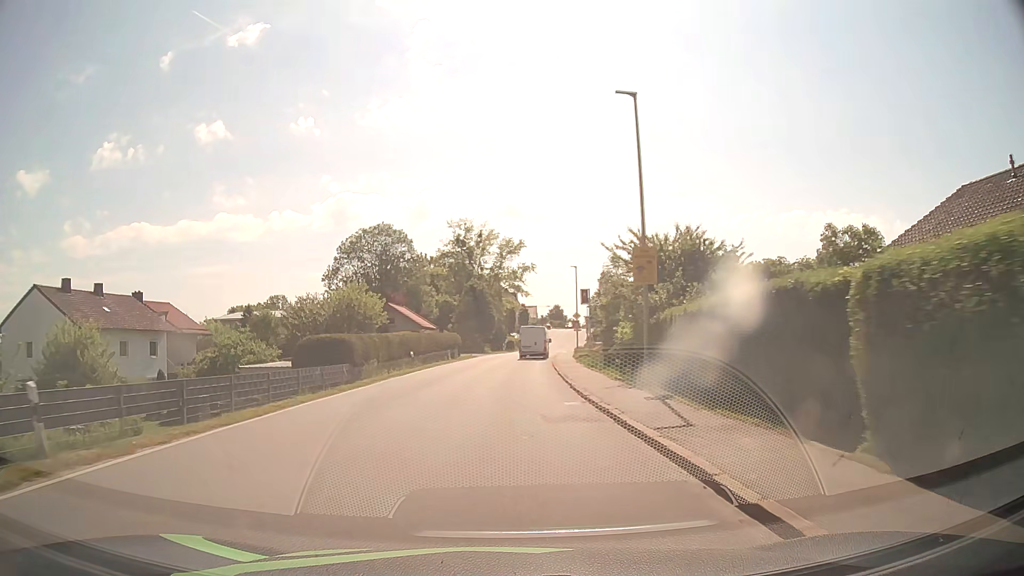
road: secondary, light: Day
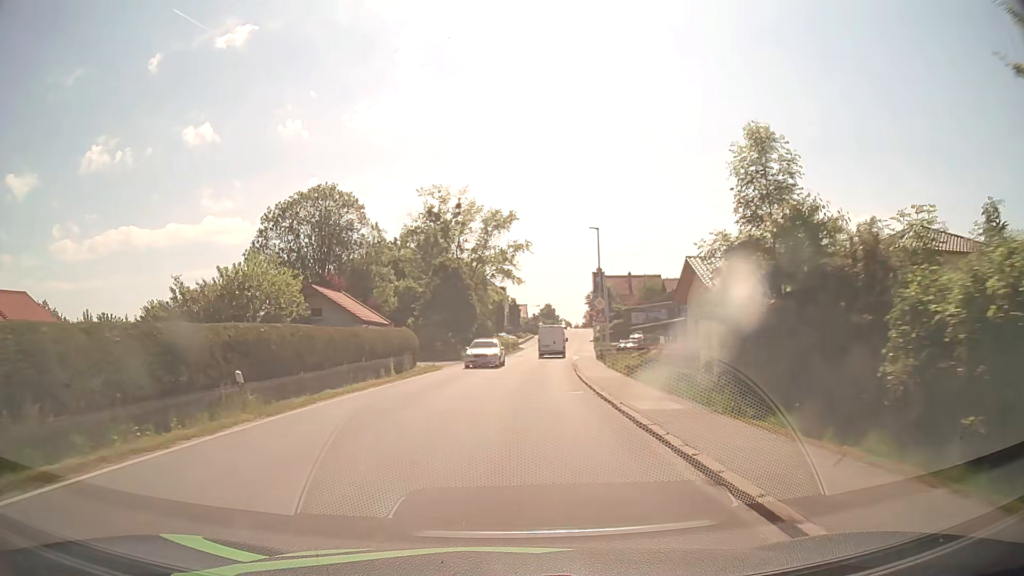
(+0.1, +22.6) m; 0°
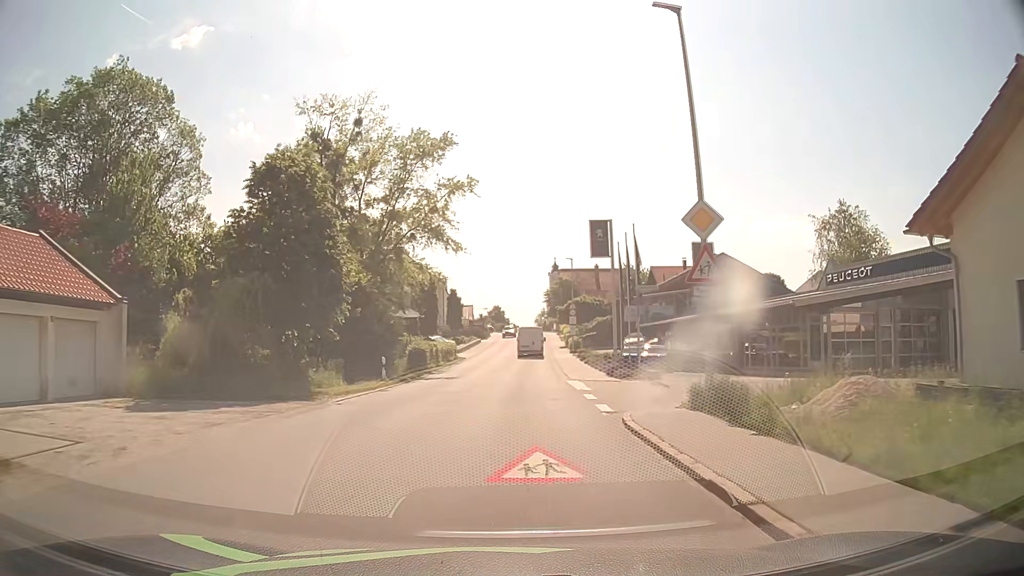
(+1.4, +30.1) m; +5°
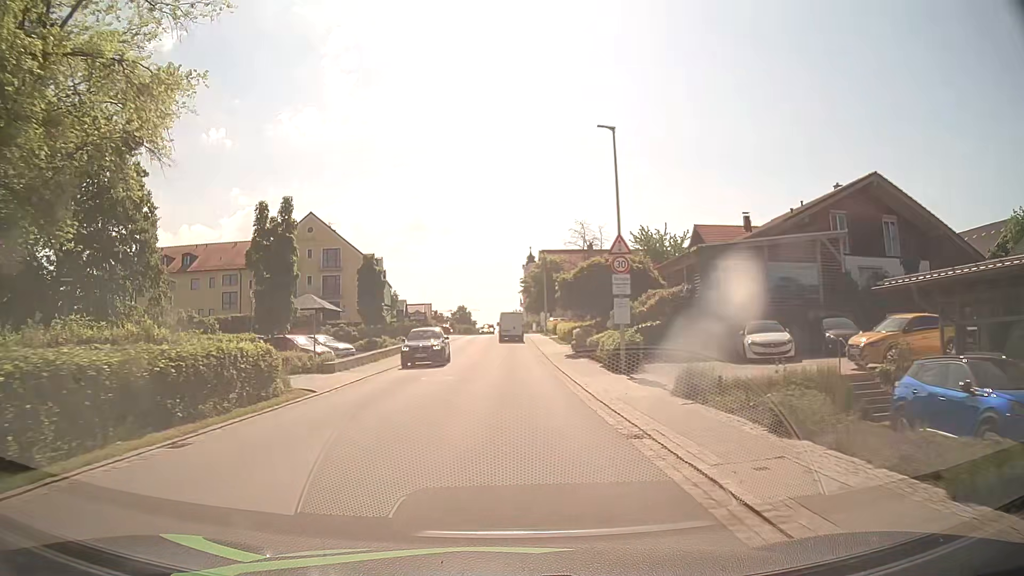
(+1.1, +37.1) m; +2°
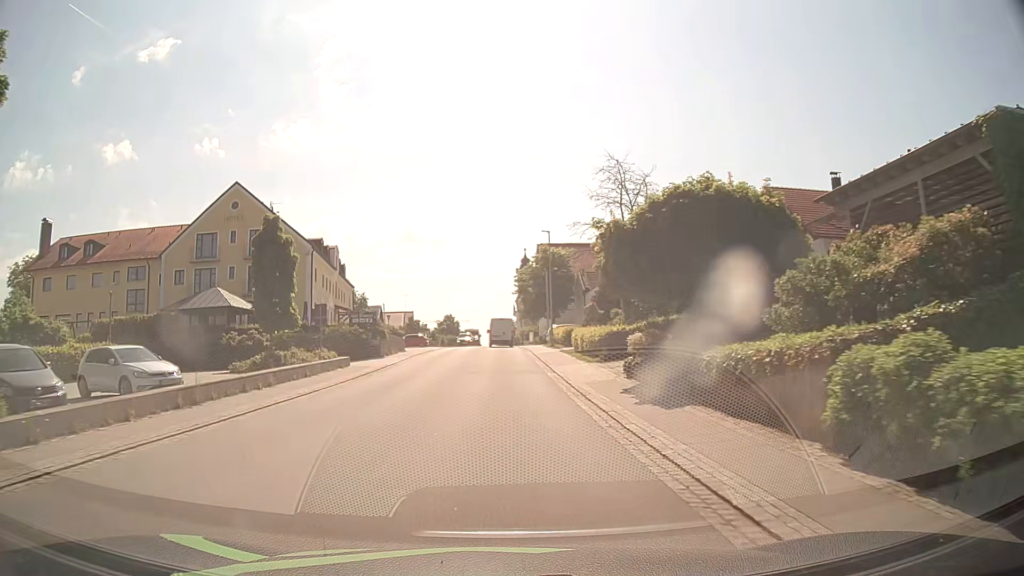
(+0.2, +19.6) m; +1°
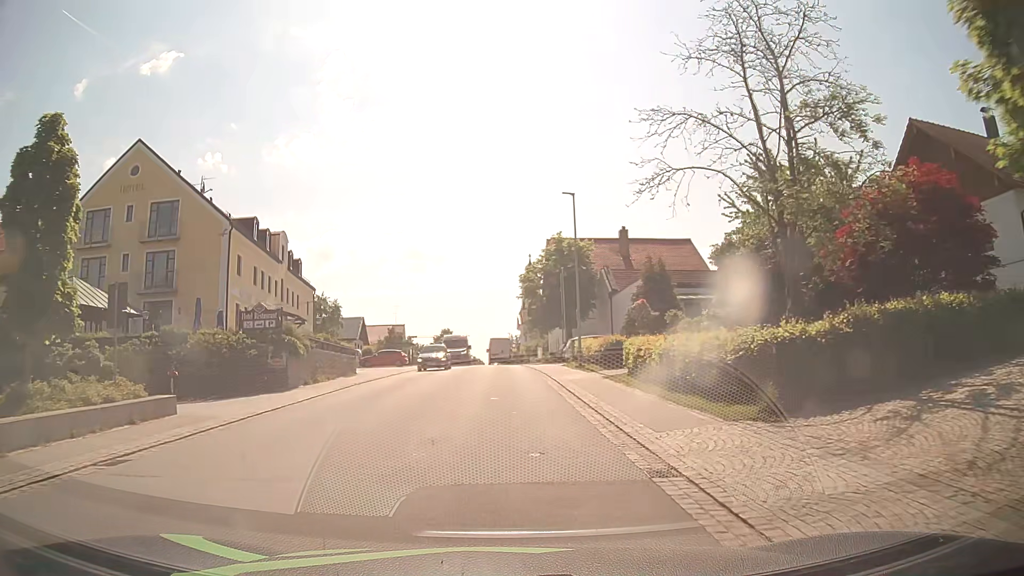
(0.0, +16.9) m; -2°
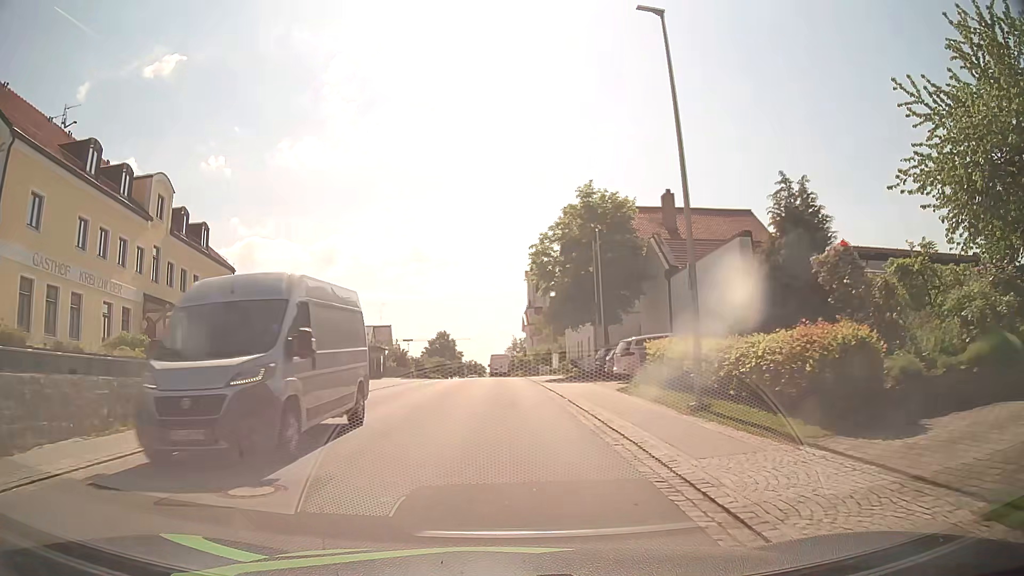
(+0.4, +19.4) m; +1°
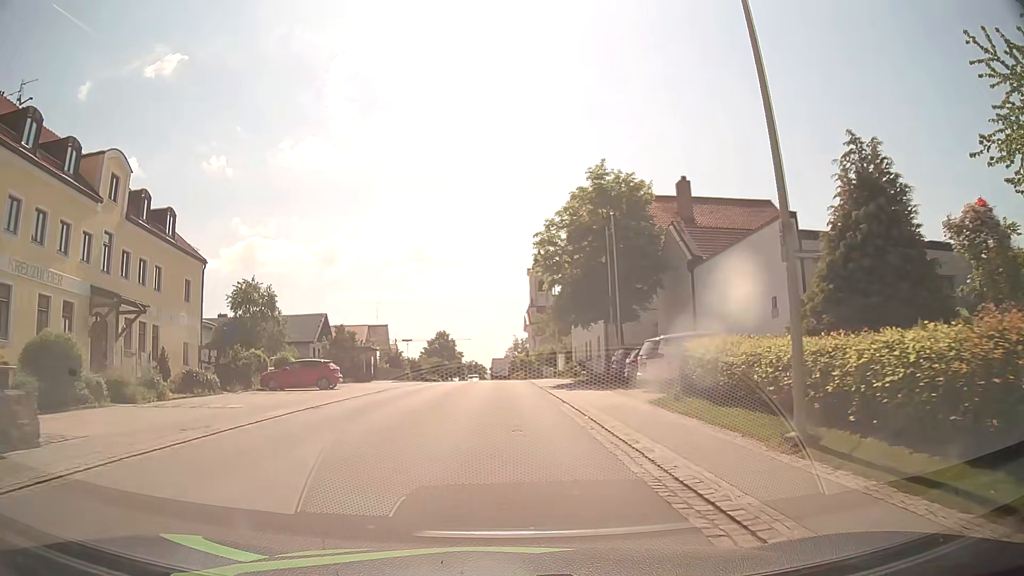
(0.0, +4.5) m; -1°
(0, +10) (0, +20) (0, +30) (0, +40) (0, +50) (0, +60) (0, +70) (-1, +80) (-1, +90) (-1, +100) m
